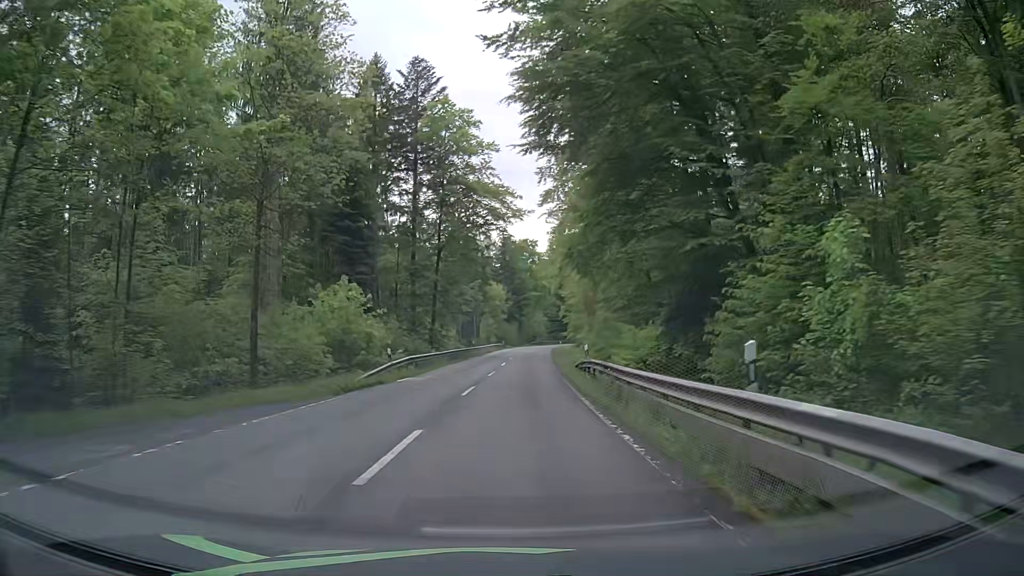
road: secondary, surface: asphalt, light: Day
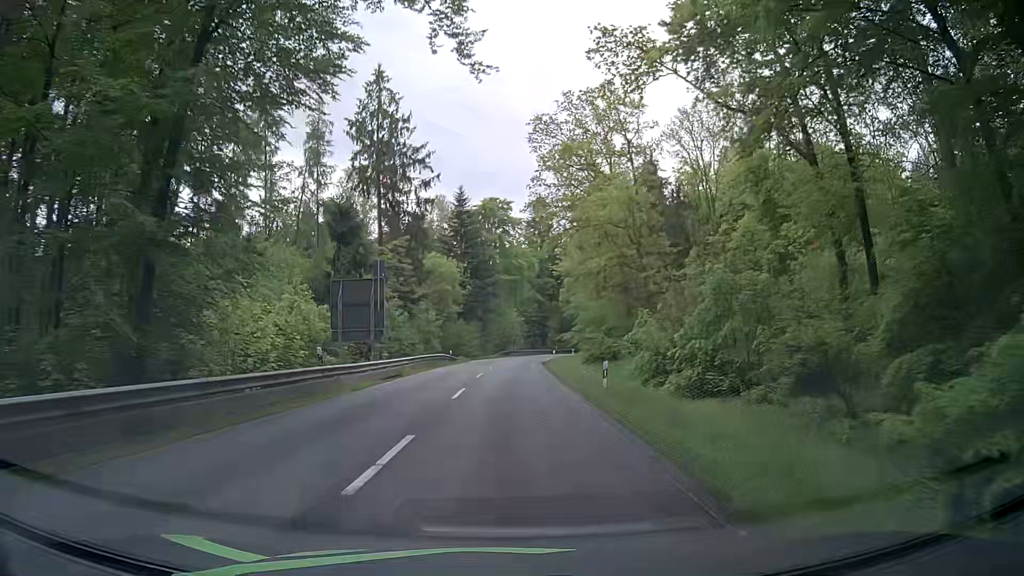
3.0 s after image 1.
(+1.2, +45.1) m; +3°
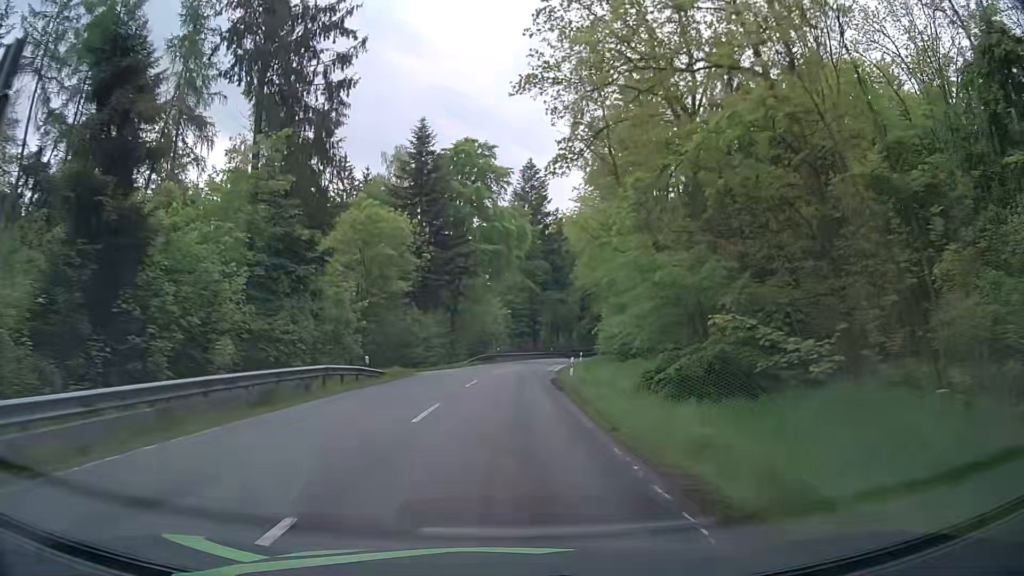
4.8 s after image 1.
(+0.4, +27.1) m; +1°
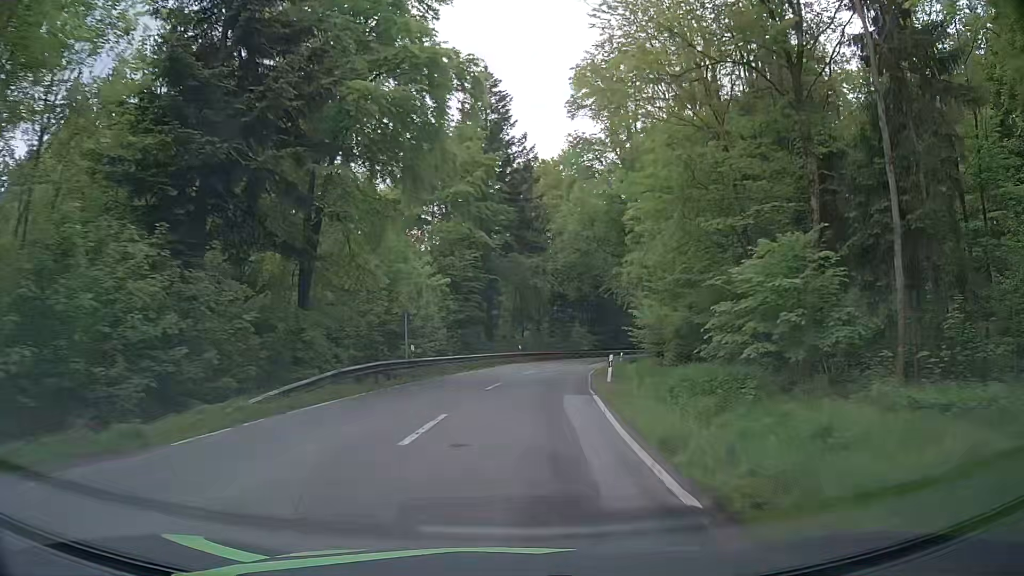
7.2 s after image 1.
(+1.1, +36.4) m; +5°
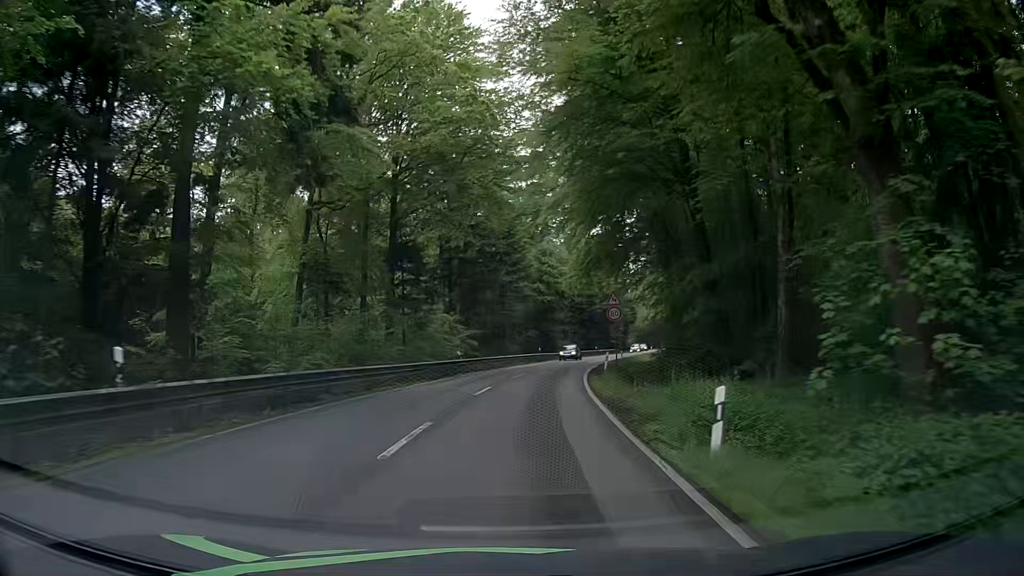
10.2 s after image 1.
(+4.0, +45.5) m; +11°
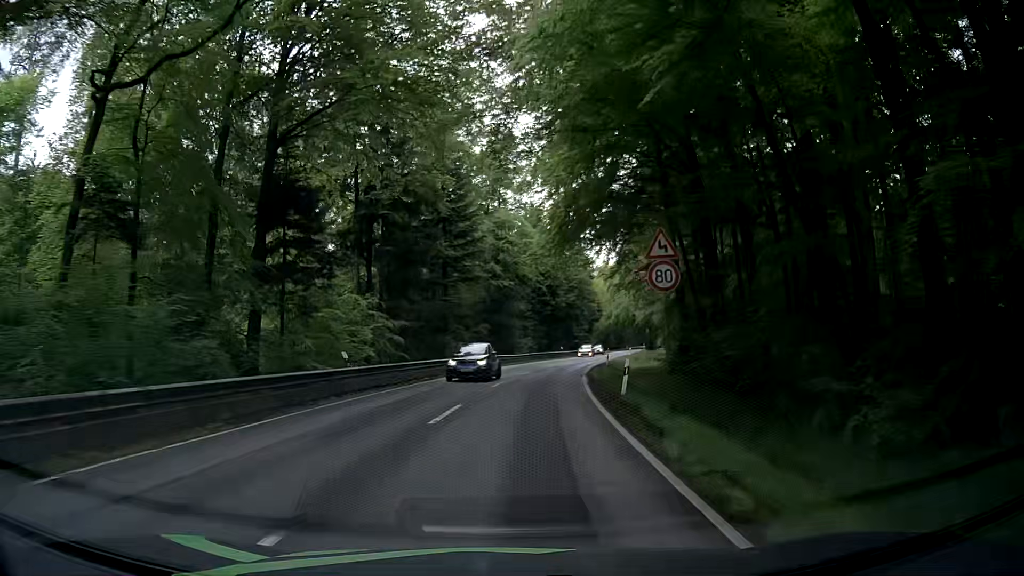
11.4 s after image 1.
(+0.7, +18.4) m; +4°
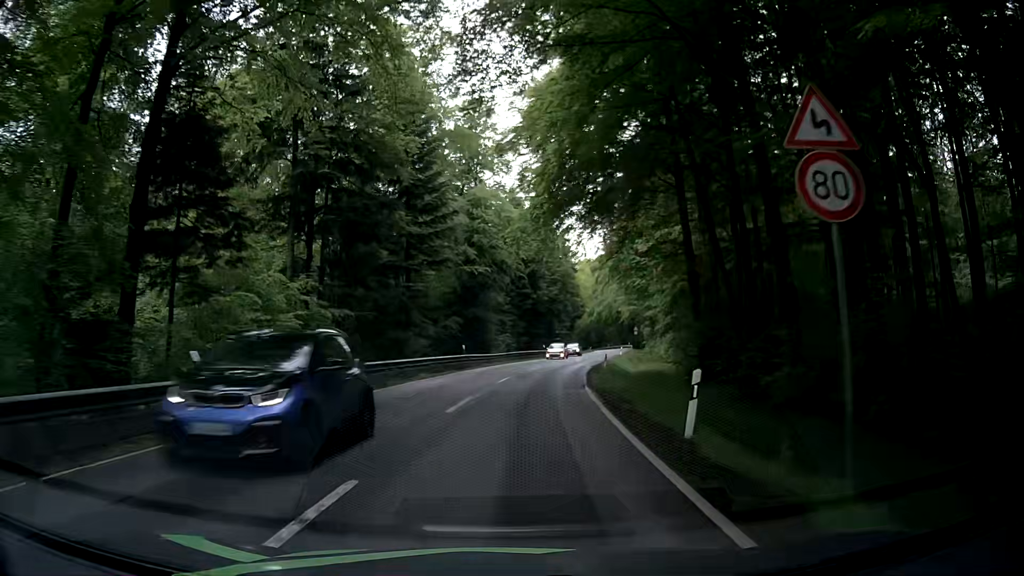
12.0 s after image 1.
(+0.1, +9.2) m; +3°
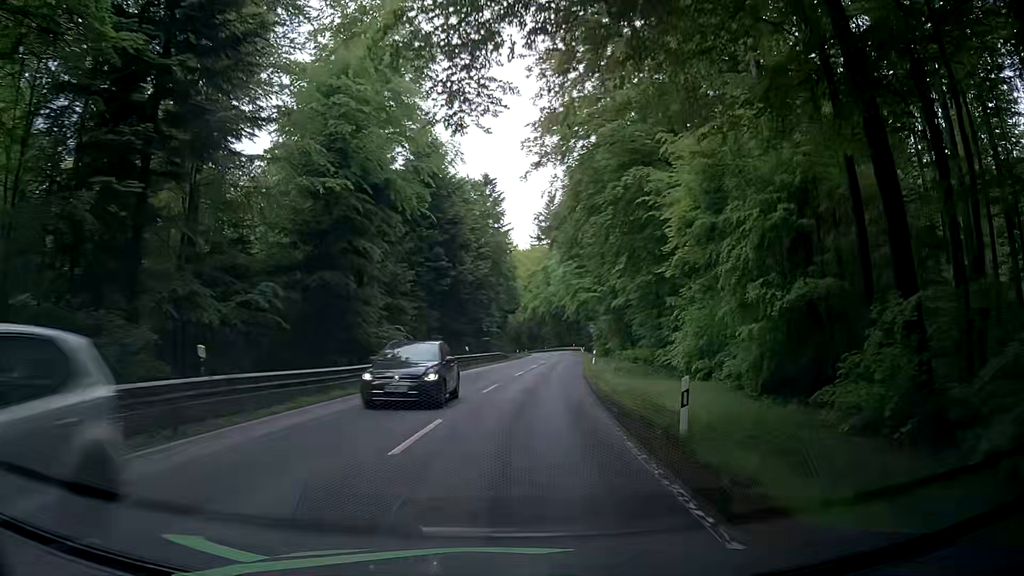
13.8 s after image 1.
(+1.0, +27.6) m; +5°
(0, +10) (+1, +20) (+2, +30) (+3, +40) (+4, +50) (+5, +60) (+6, +70) (+7, +80) (+7, +90) (+8, +100) m
